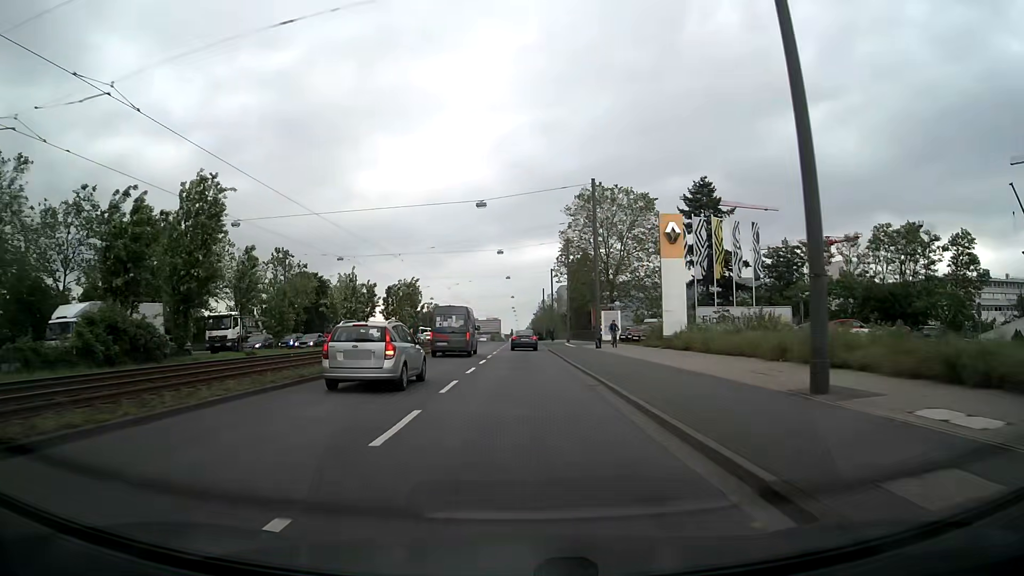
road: primary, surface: asphalt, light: Day
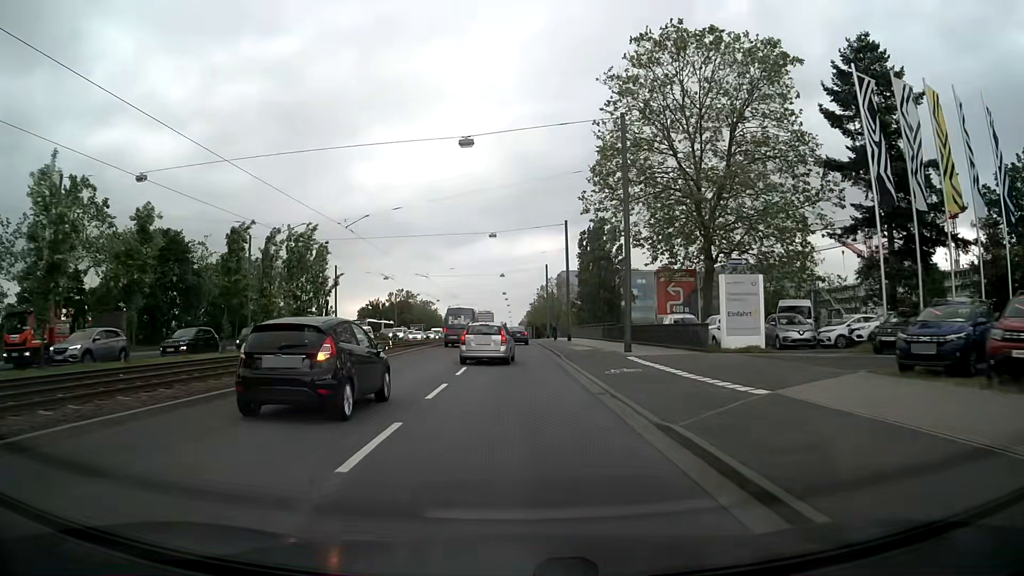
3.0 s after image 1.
(-0.2, +40.0) m; 0°
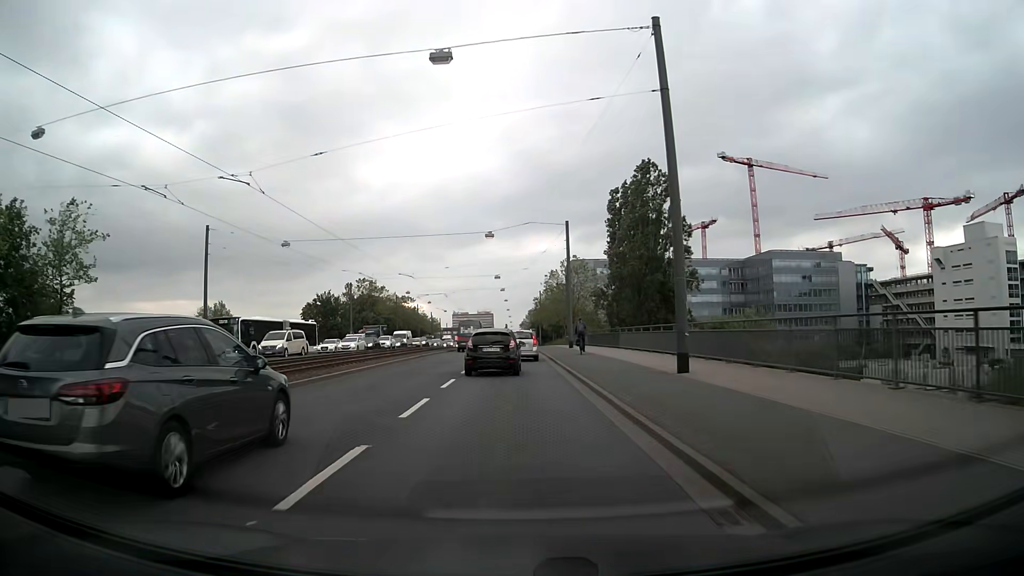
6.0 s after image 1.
(-0.1, +39.9) m; 0°
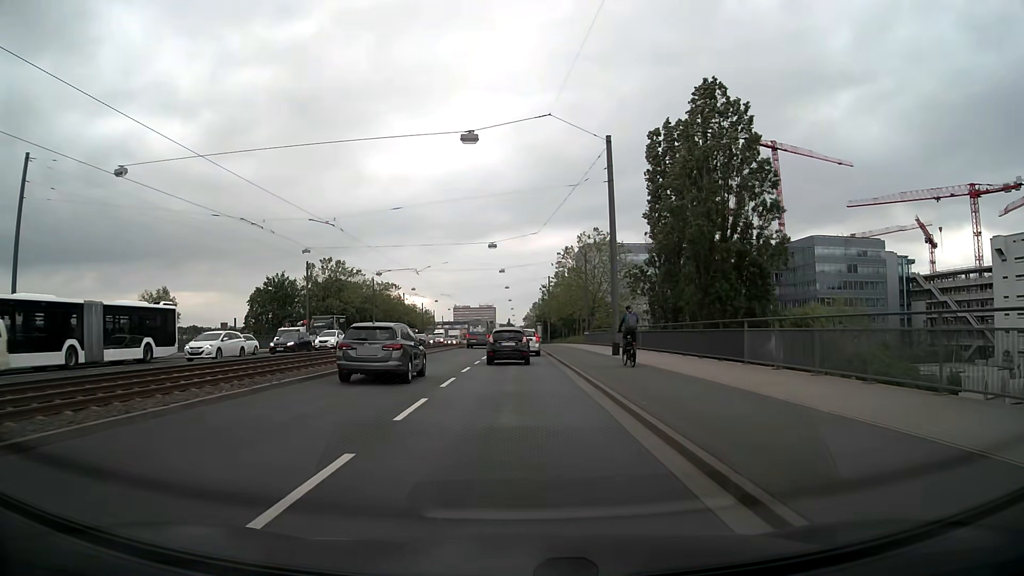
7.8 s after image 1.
(-0.1, +23.9) m; 0°
(0, +10) (0, +20) (0, +30) (0, +40) (0, +50) (0, +60) (0, +70) (0, +80) (0, +90) (0, +100) m
